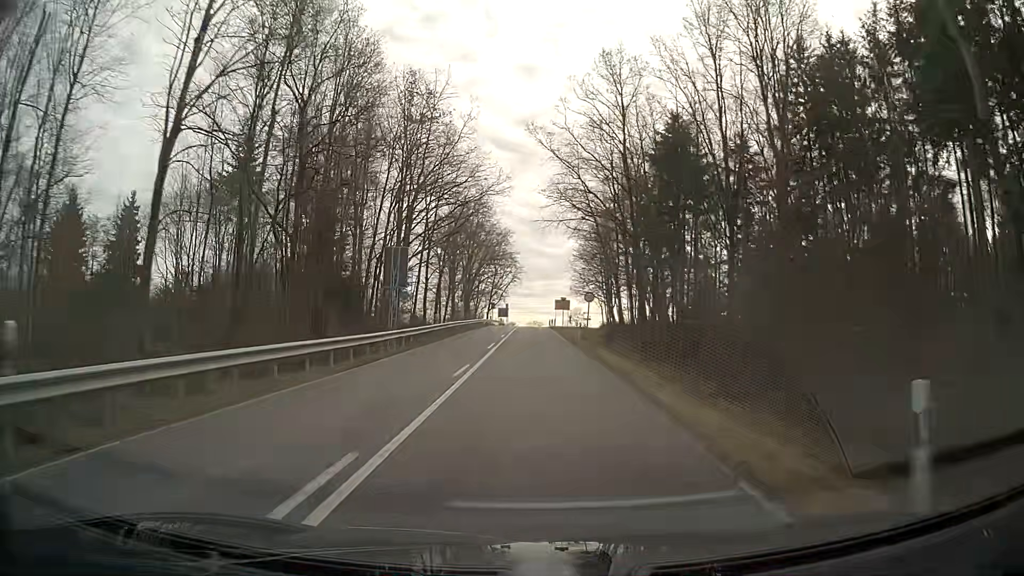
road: secondary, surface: asphalt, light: Day
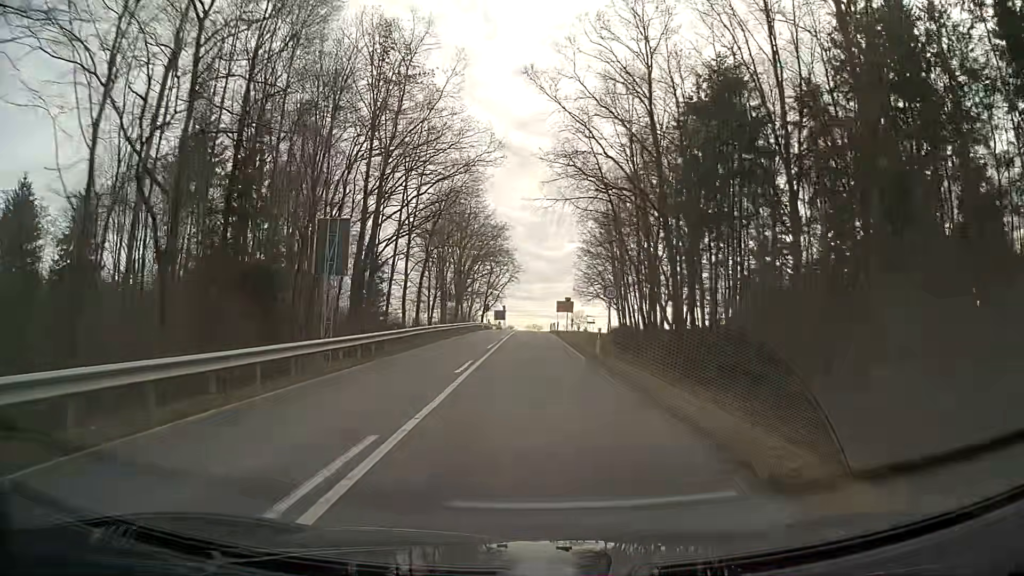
(0.0, +10.8) m; 0°
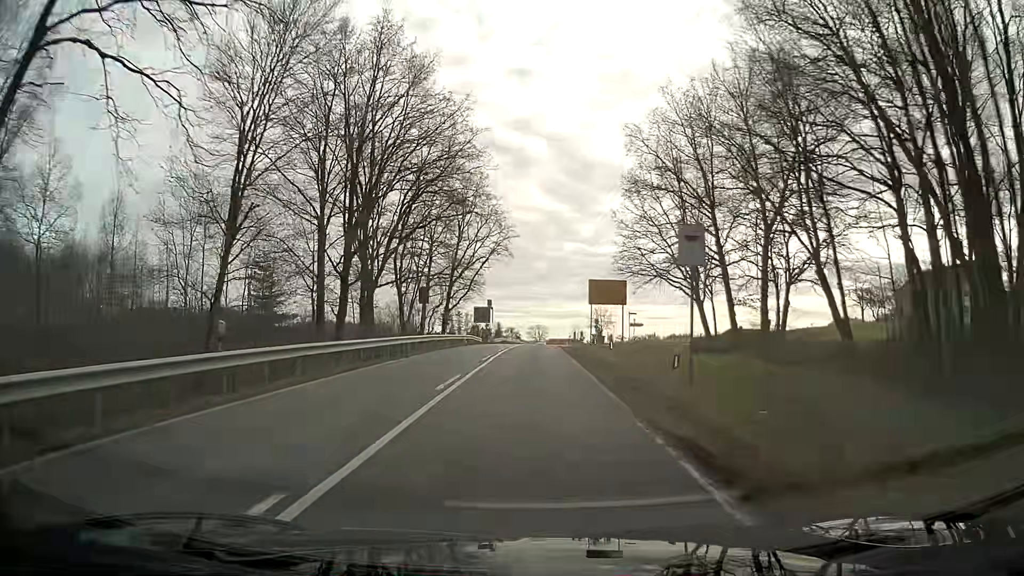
(-0.2, +51.2) m; 0°
(0, +10) (0, +20) (0, +30) (0, +40) (+1, +50) (+1, +60) (+2, +70) (+2, +80) (+3, +90) (+3, +100) m
